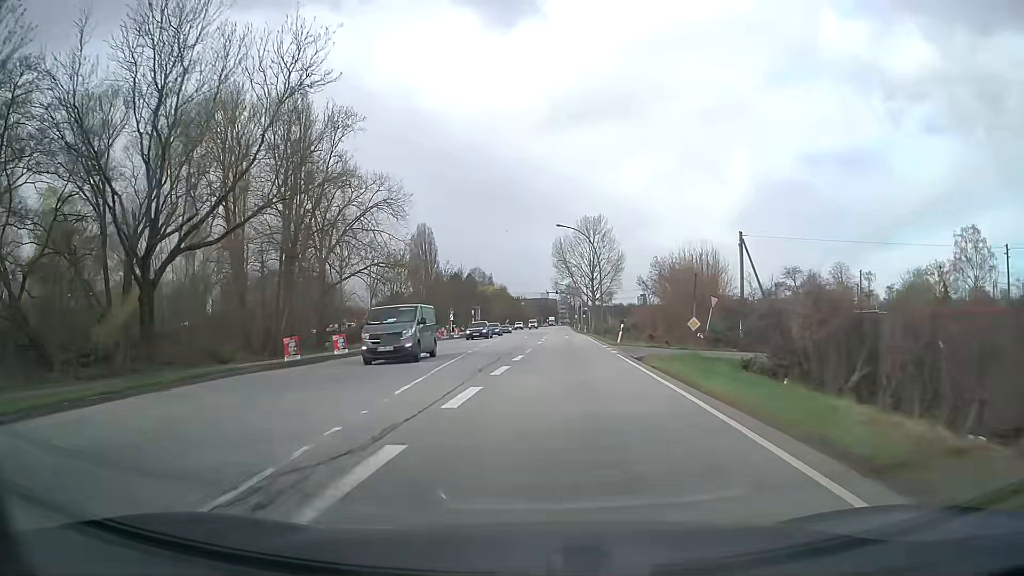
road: secondary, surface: asphalt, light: Day
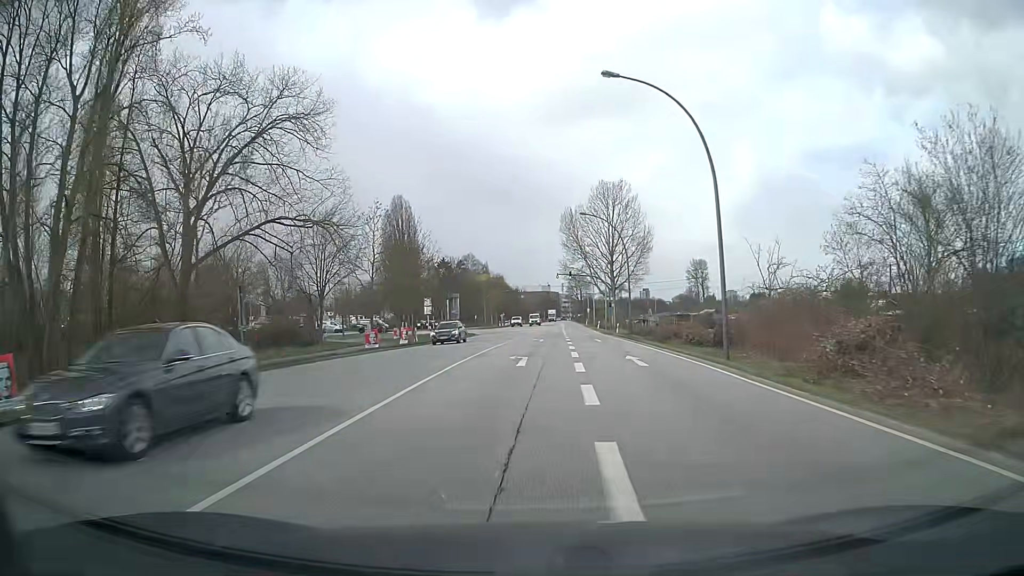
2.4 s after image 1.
(-0.3, +35.8) m; 0°
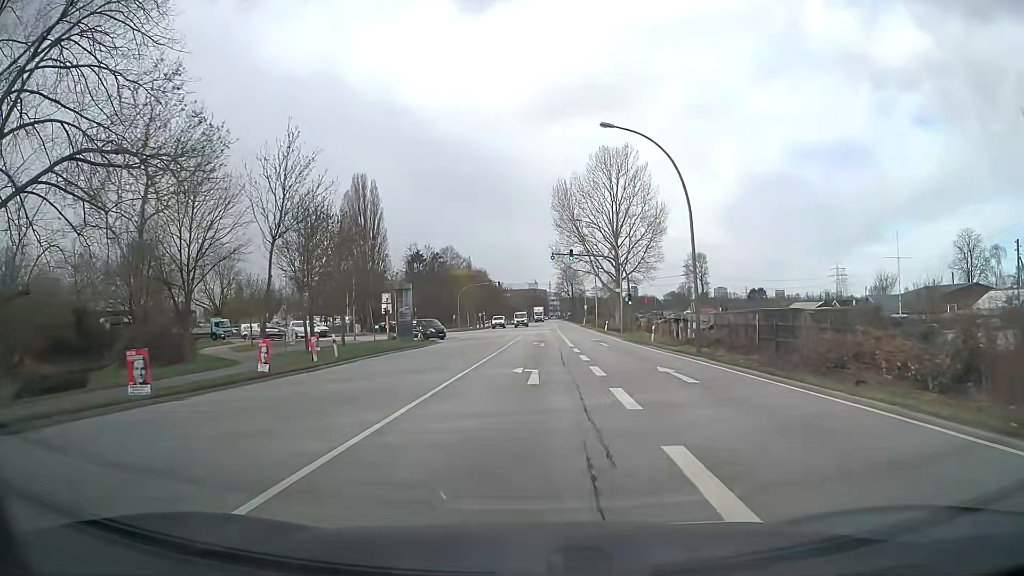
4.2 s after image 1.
(+0.3, +24.3) m; +1°
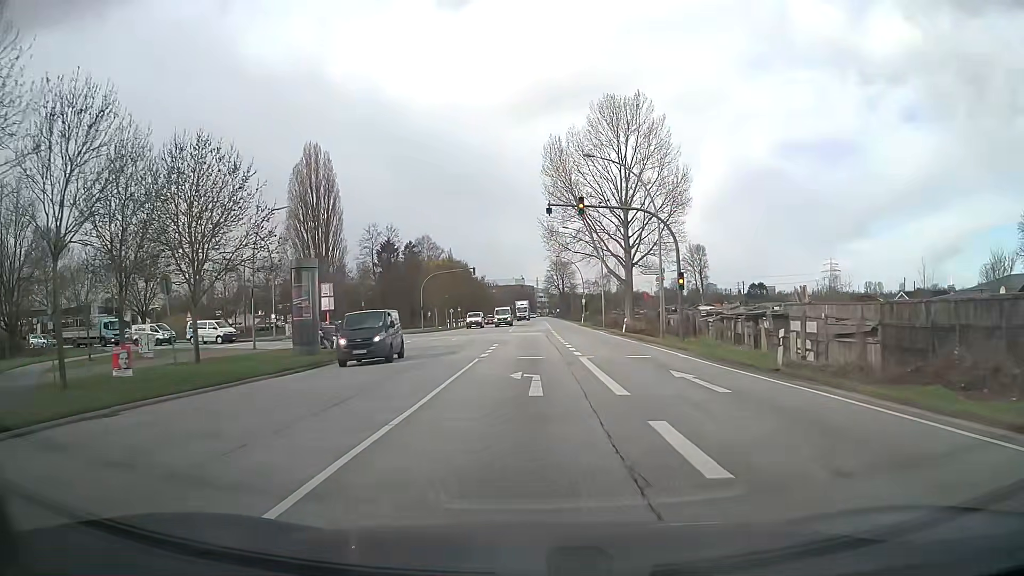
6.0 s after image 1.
(+0.1, +22.4) m; +1°
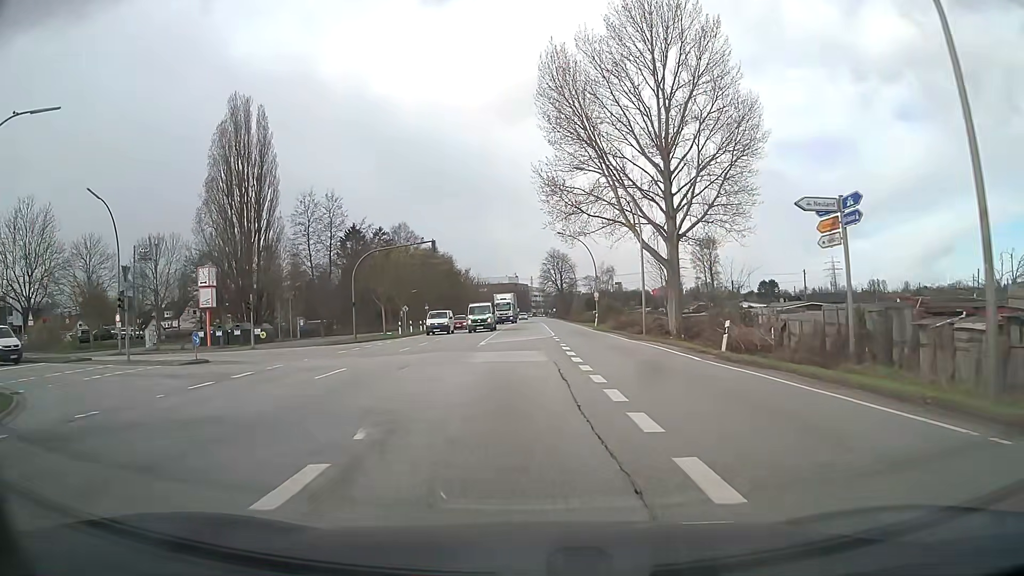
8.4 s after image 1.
(+0.2, +27.0) m; 0°
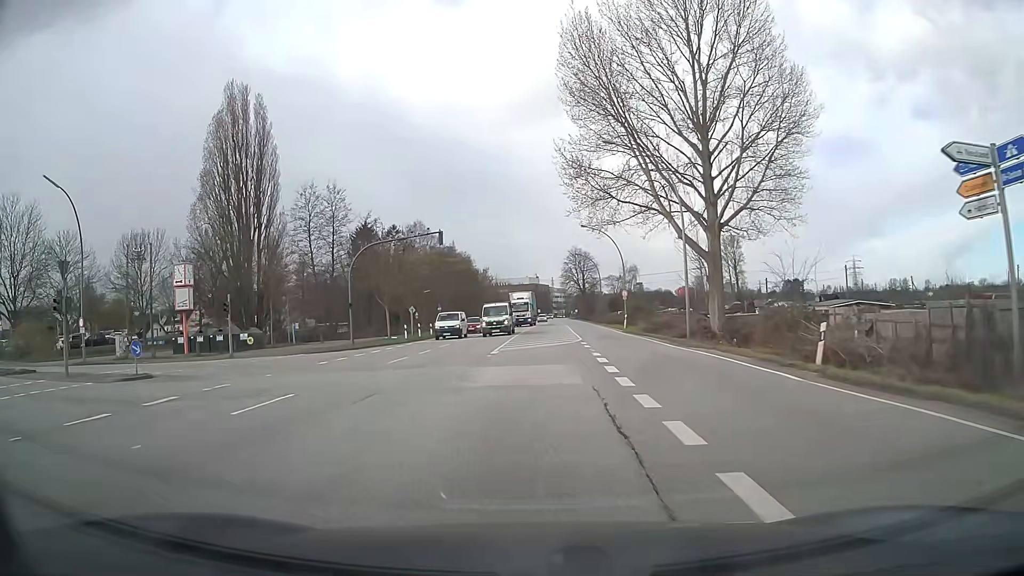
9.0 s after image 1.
(0.0, +6.2) m; -1°
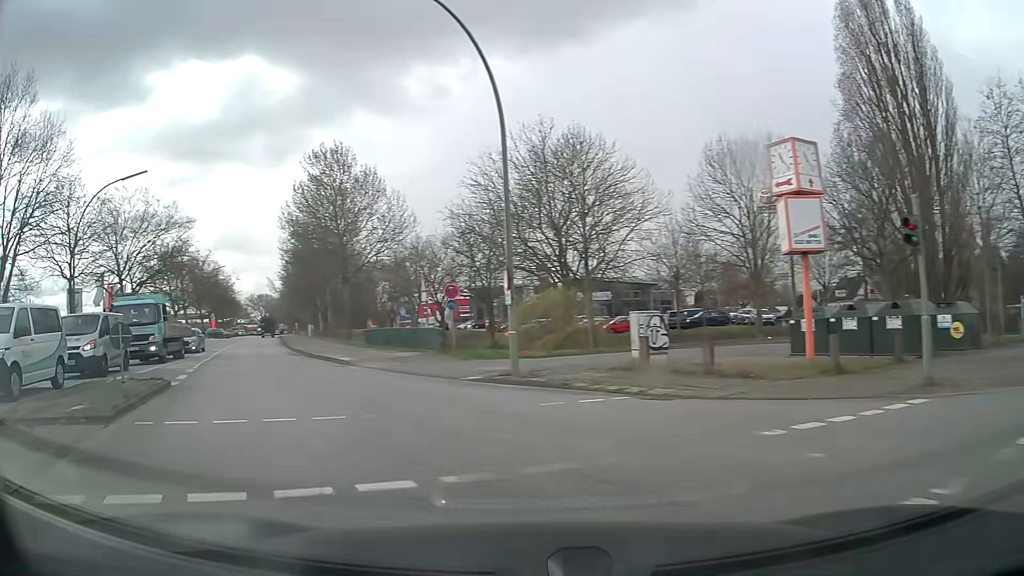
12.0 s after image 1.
(-9.5, +23.2) m; -55°
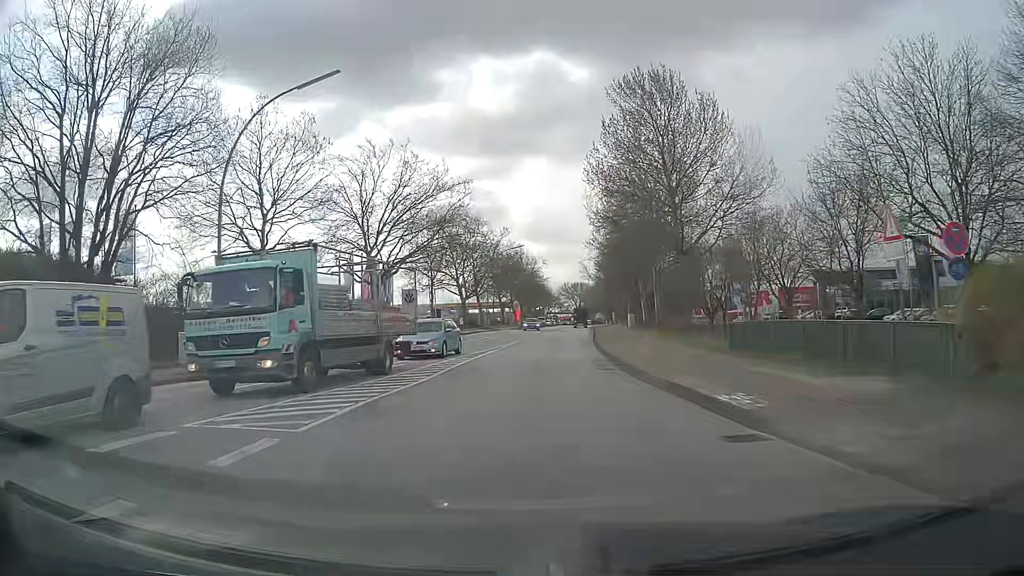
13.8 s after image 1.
(-5.0, +15.0) m; -30°
(0, +10) (0, +20) (+1, +30) (+1, +40) (+2, +50) (+3, +60) (+4, +70) (+5, +80) (+6, +90) (+6, +100) m
